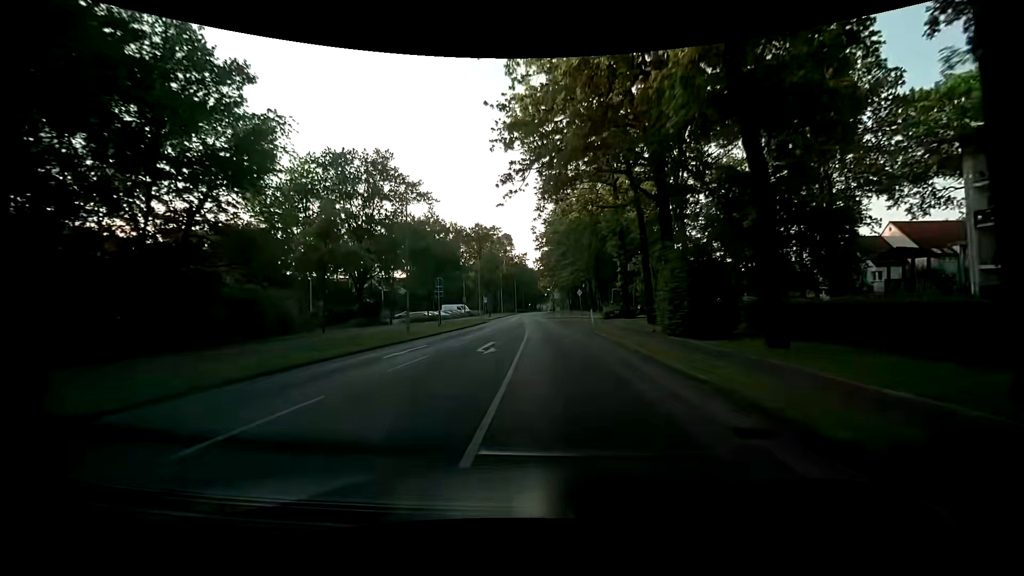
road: tertiary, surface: asphalt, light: Day
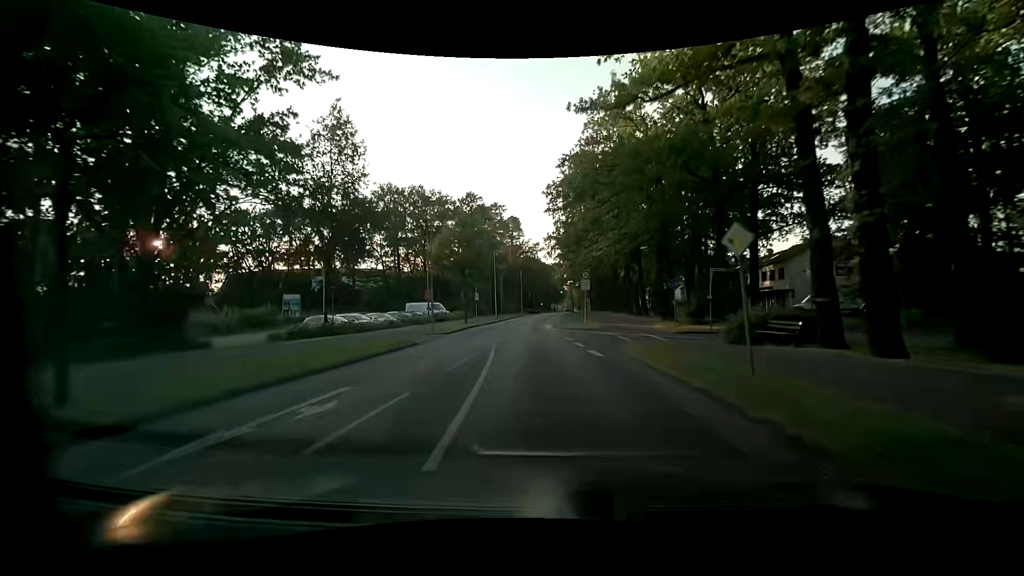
(-0.5, +30.7) m; -2°
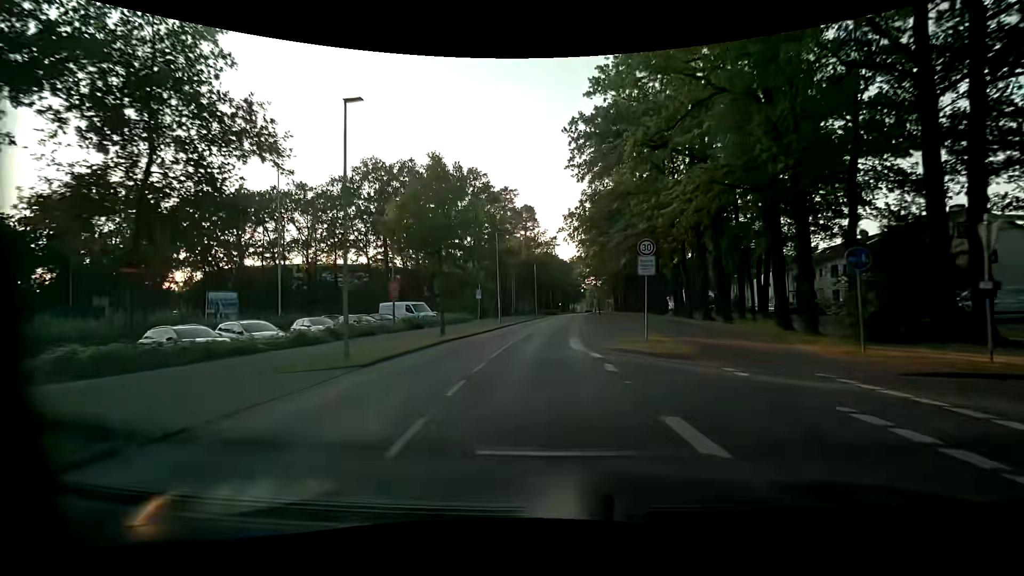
(-0.3, +15.3) m; -2°
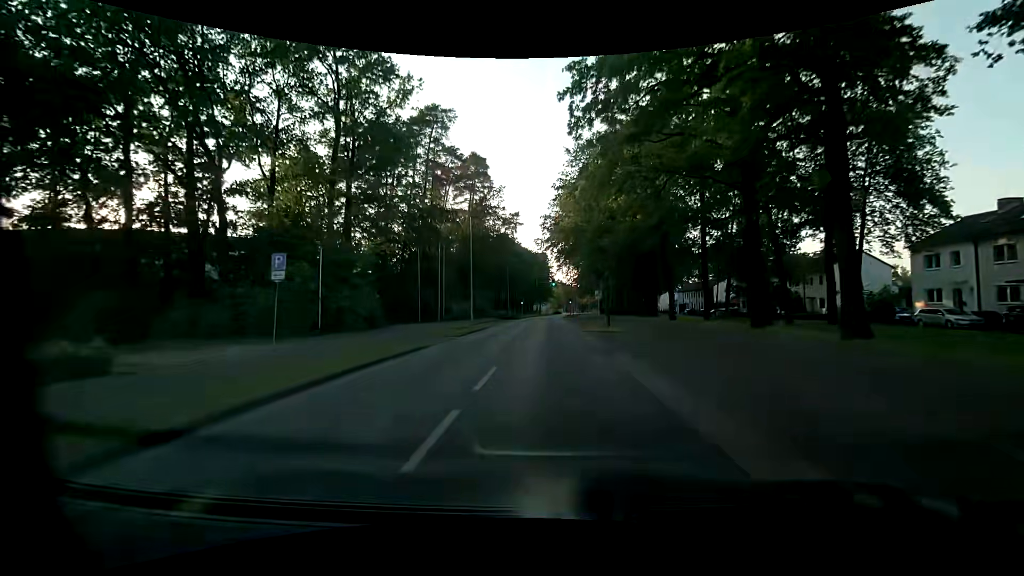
(+0.7, +38.2) m; +3°
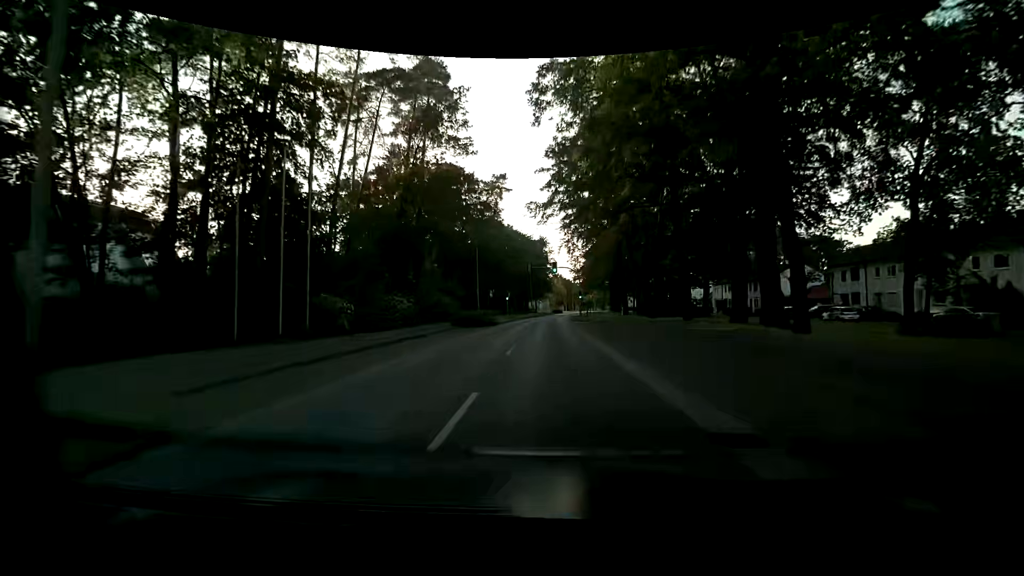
(+0.3, +30.5) m; 0°
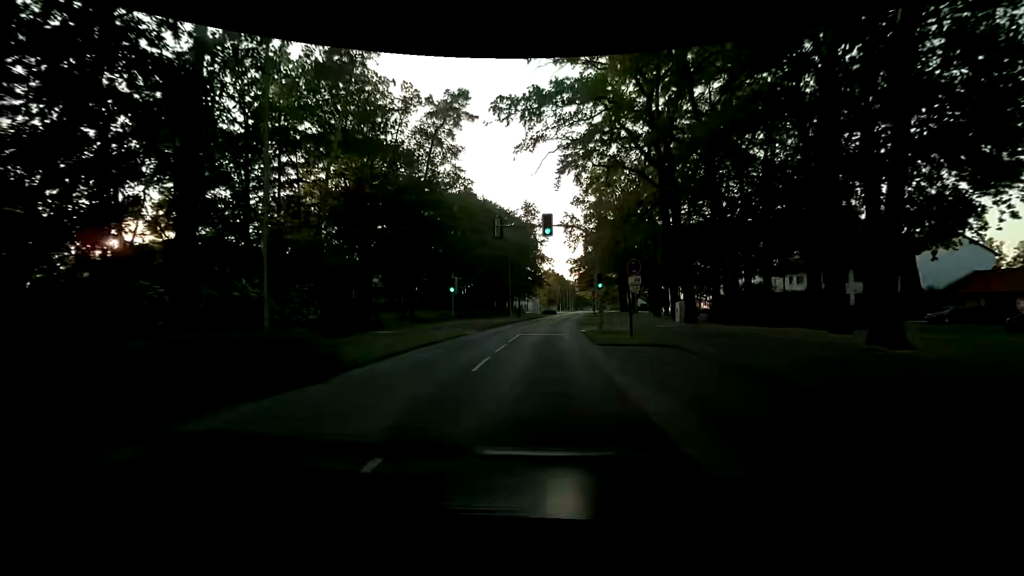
(+0.7, +30.7) m; 0°
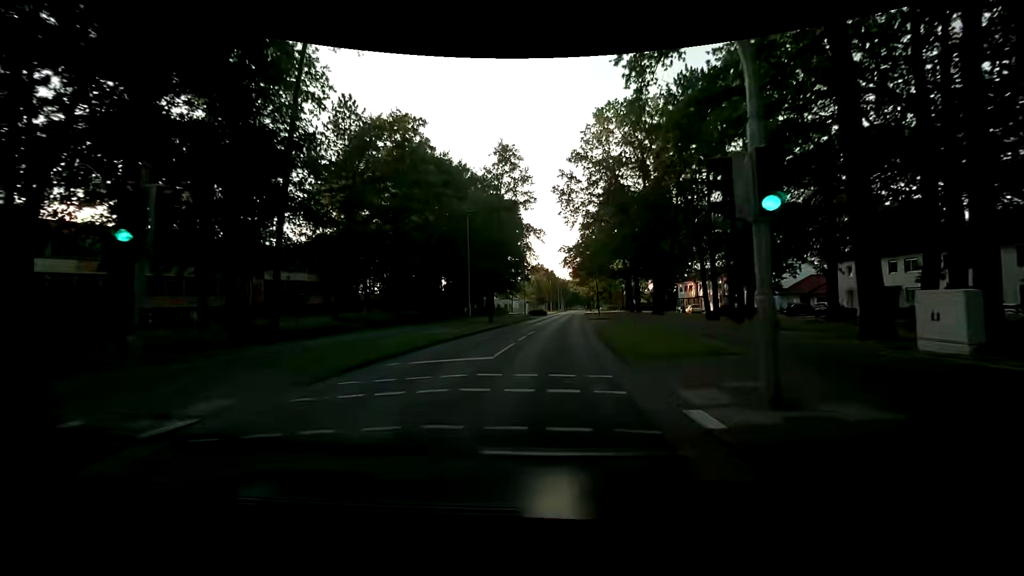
(+0.8, +23.0) m; +3°
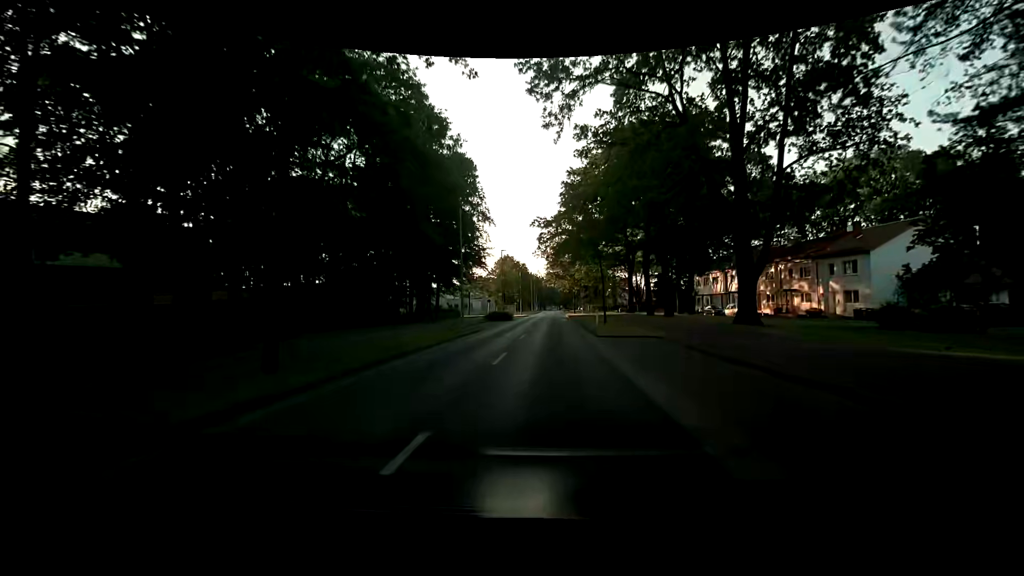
(+0.7, +30.6) m; +3°
(0, +10) (0, +20) (0, +30) (0, +40) (+1, +50) (+1, +60) (+1, +70) (+2, +80) (+2, +90) (+2, +100) m
